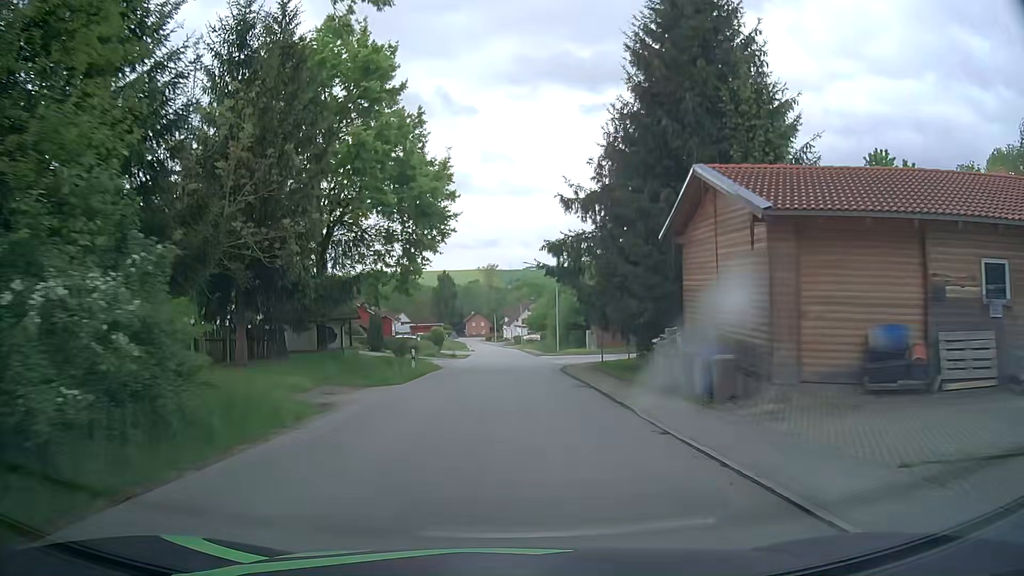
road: tertiary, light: Day
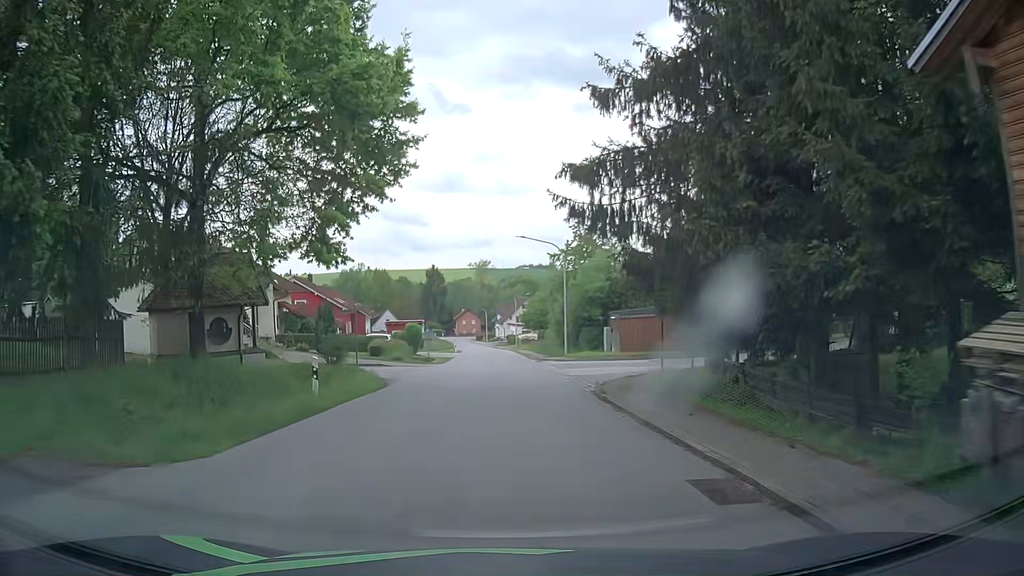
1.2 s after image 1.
(+0.2, +13.3) m; +1°
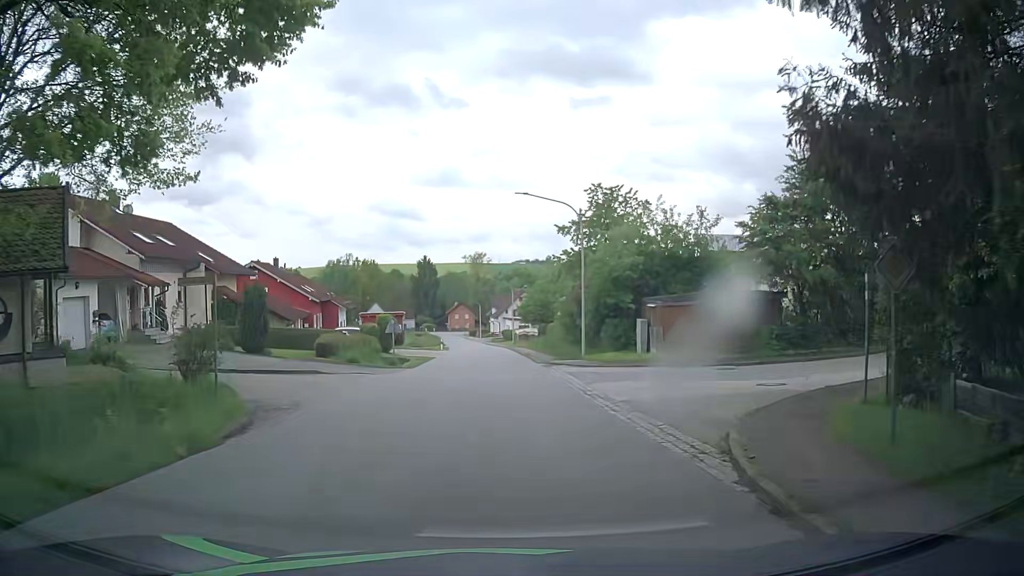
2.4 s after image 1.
(+0.1, +11.2) m; +2°
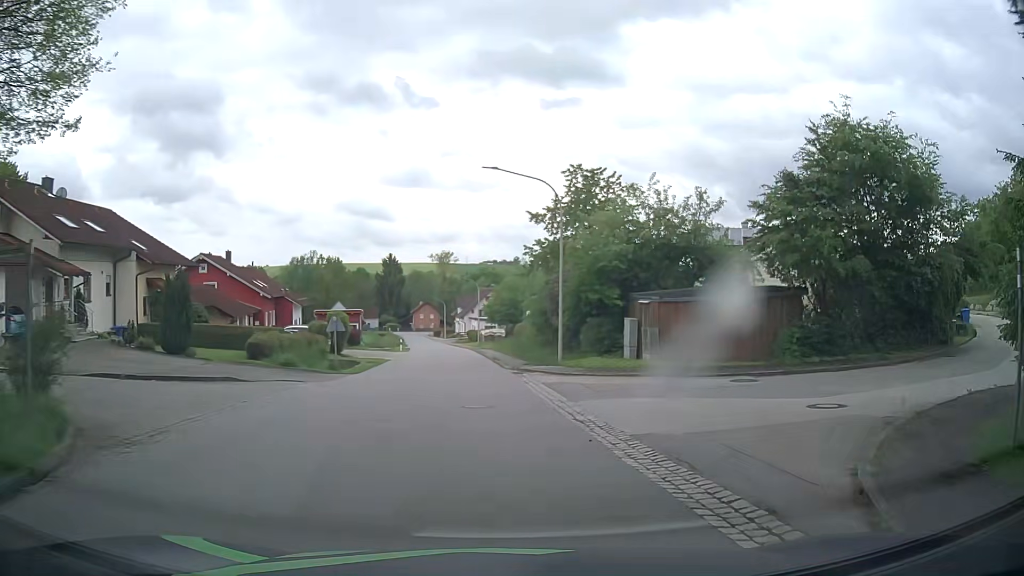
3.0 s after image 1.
(0.0, +4.6) m; +1°
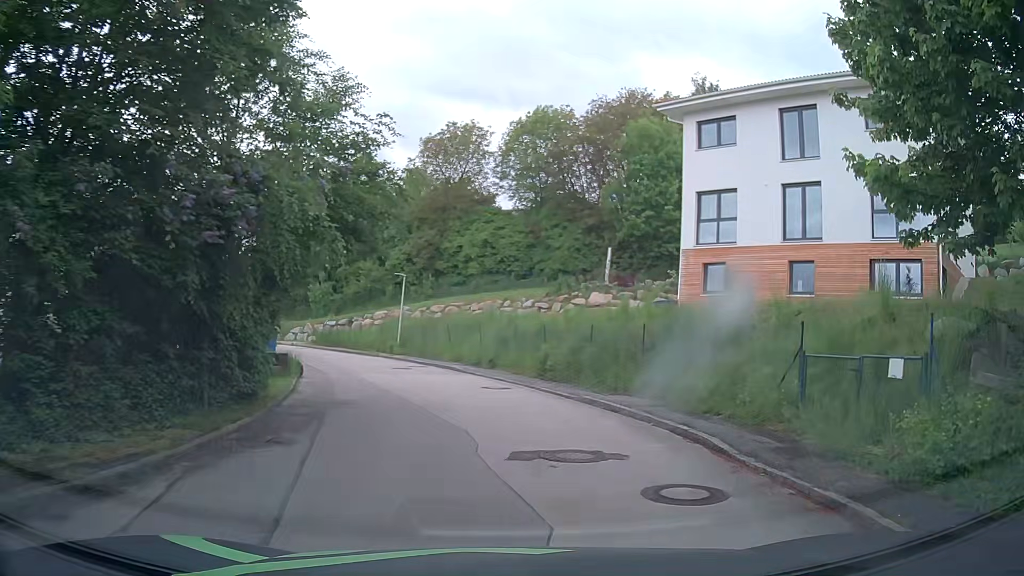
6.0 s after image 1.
(+8.0, +14.2) m; +64°
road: residential
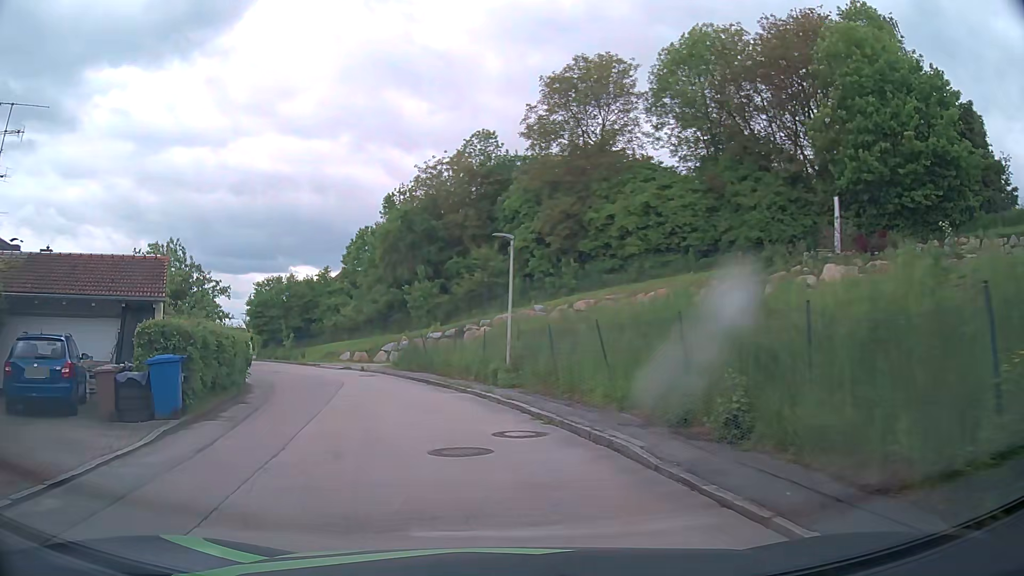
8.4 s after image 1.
(-0.8, +17.0) m; -13°
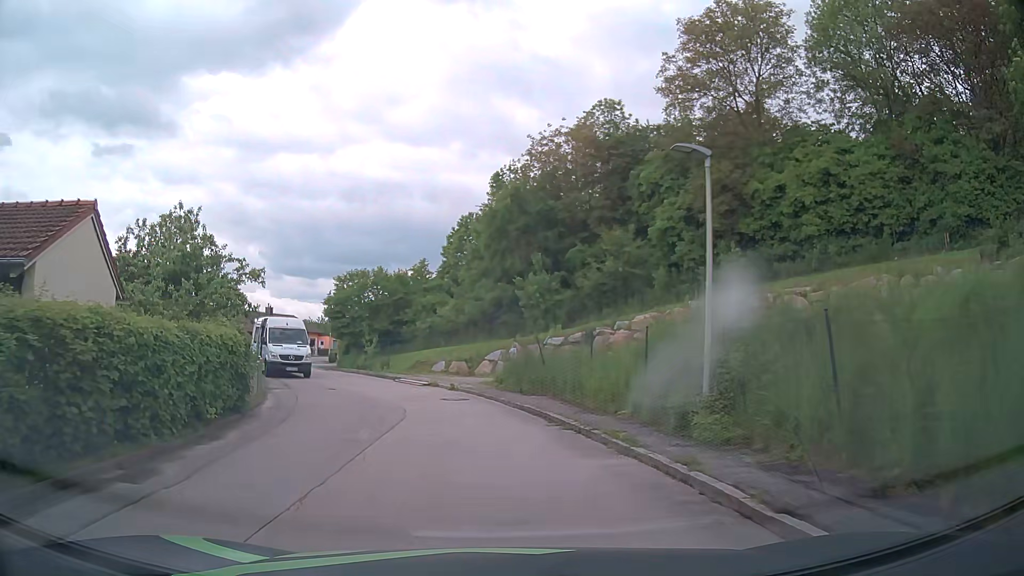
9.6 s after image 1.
(-0.9, +9.2) m; -10°
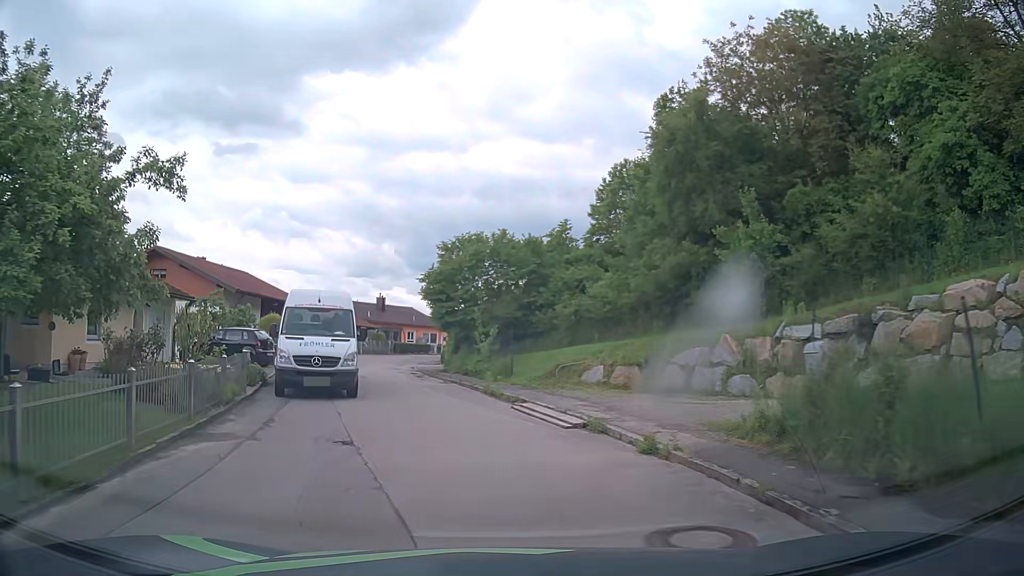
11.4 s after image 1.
(-1.4, +13.5) m; -12°
(-1, +10) (-2, +20) (-5, +30) (-7, +39) (-8, +49) (-7, +59) (-4, +69) (+1, +78) (+6, +86) (+13, +94) m
